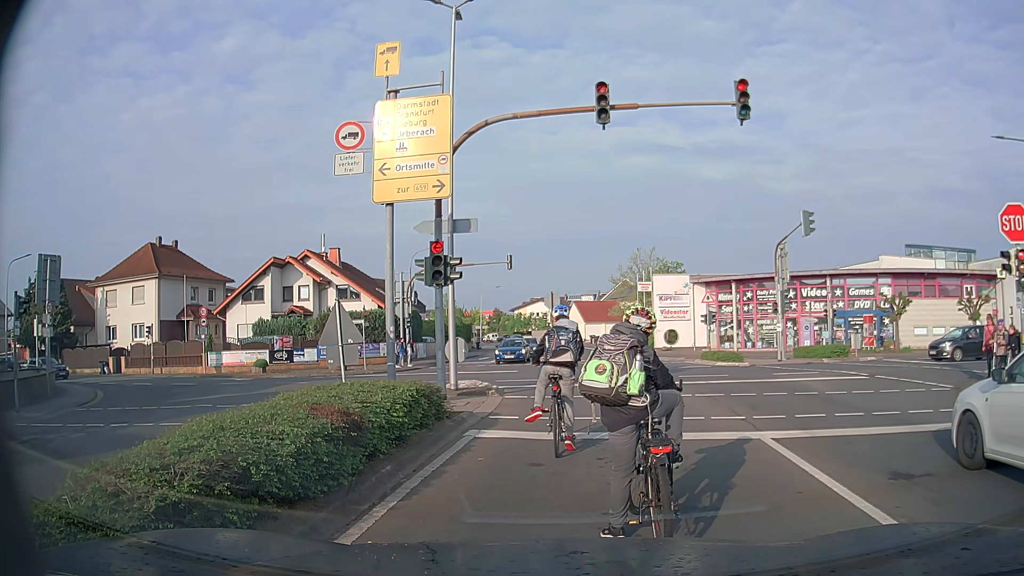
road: secondary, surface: asphalt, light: Day
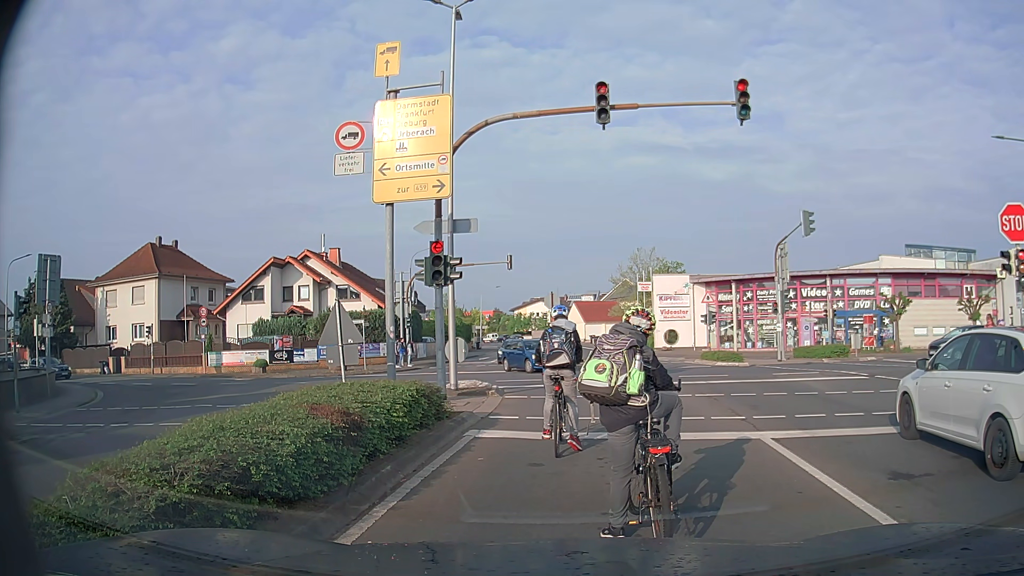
(0.0, 0.0) m; 0°
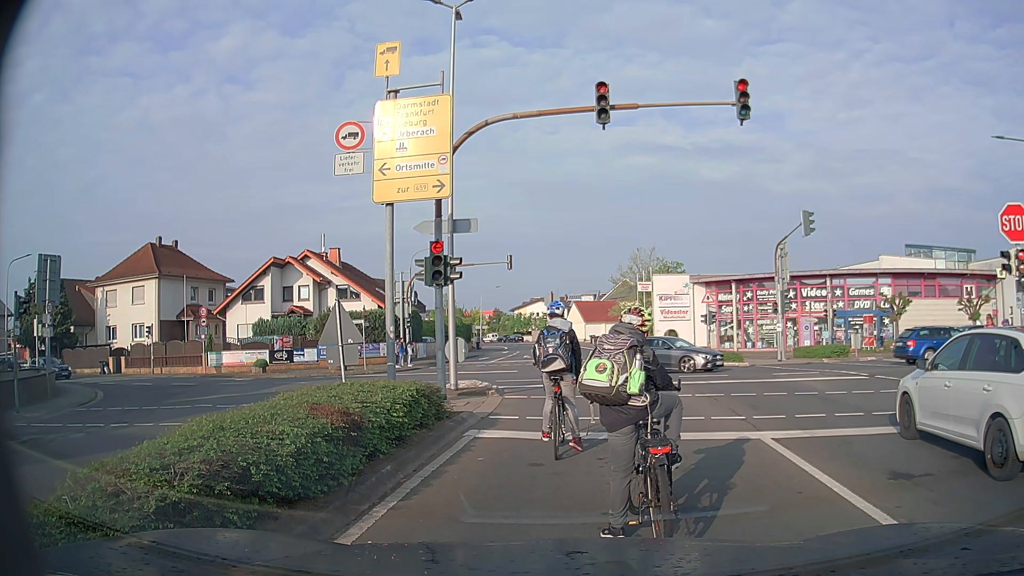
(0.0, 0.0) m; 0°
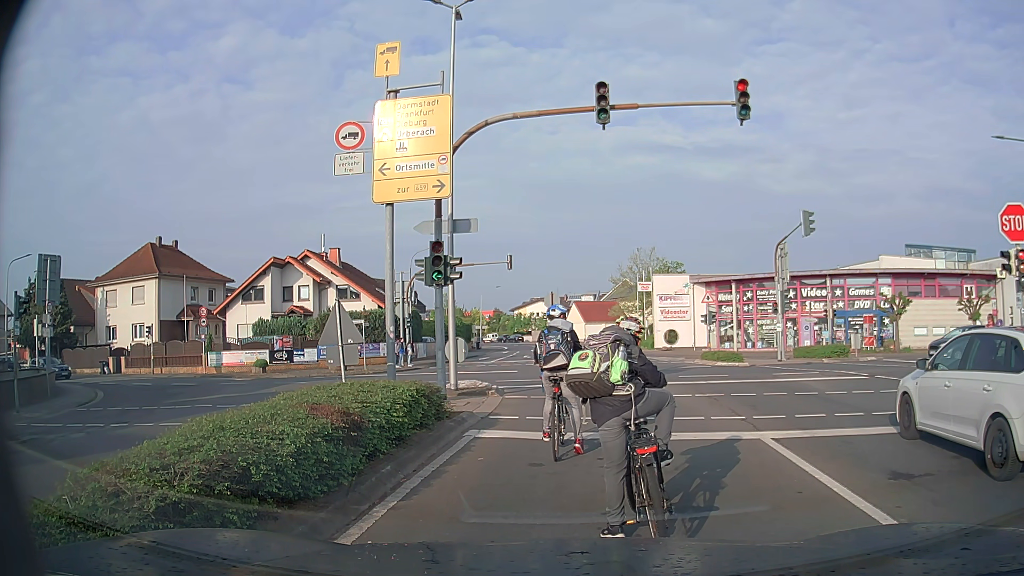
(0.0, 0.0) m; 0°
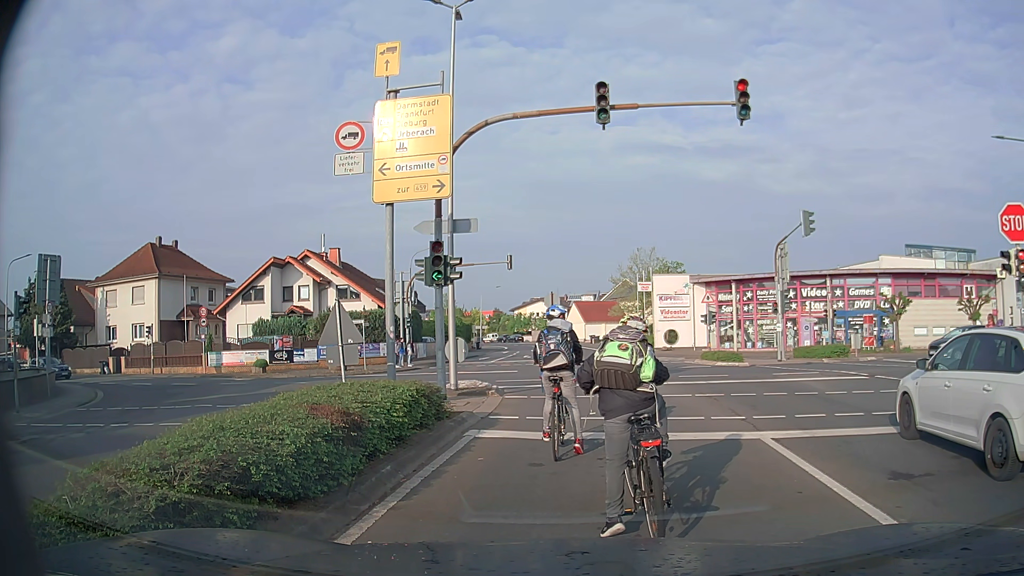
(0.0, 0.0) m; 0°
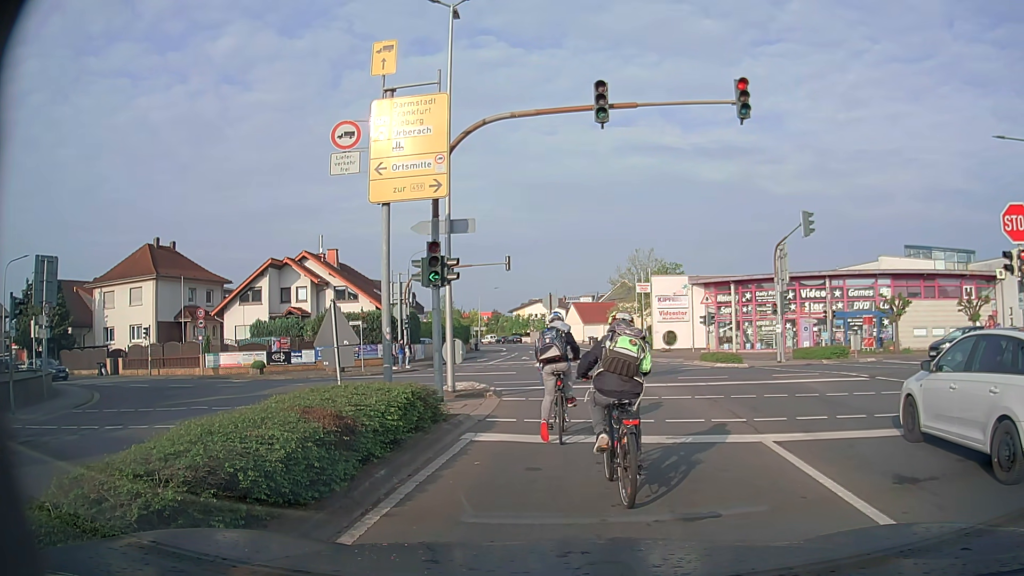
(0.0, +0.1) m; 0°
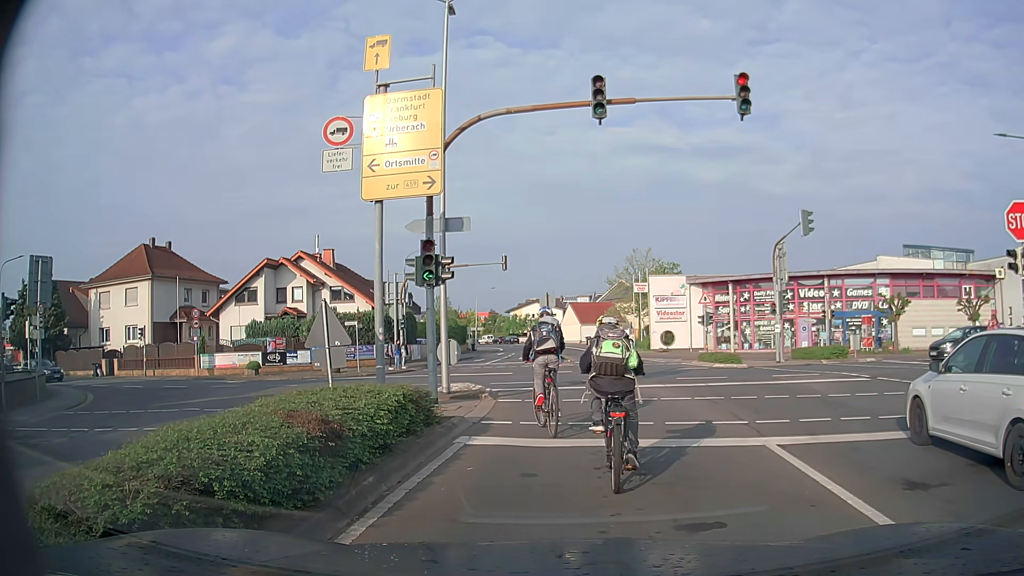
(0.0, +0.3) m; 0°
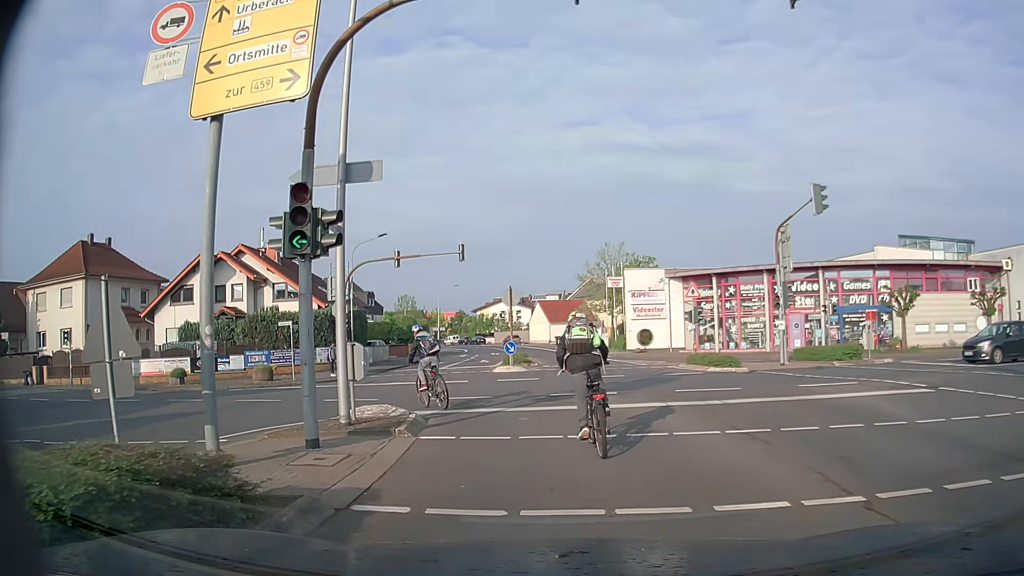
(+0.3, +5.4) m; +4°
(0, +10) (-4, +19) (-12, +25) (-21, +27) (-31, +29) (-41, +31) (-51, +33) (-61, +34) (-71, +36) (-81, +37) m
